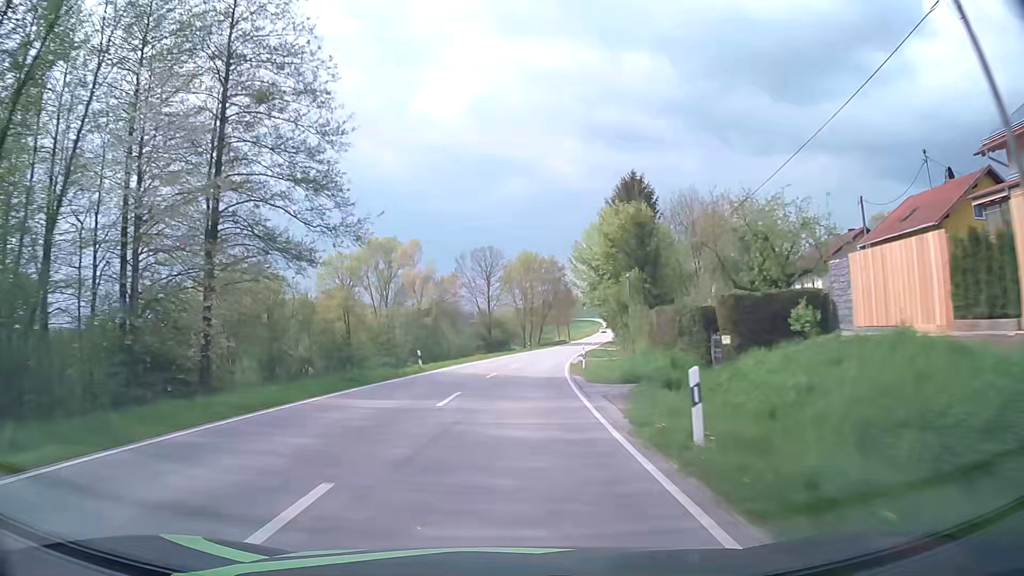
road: secondary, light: Day
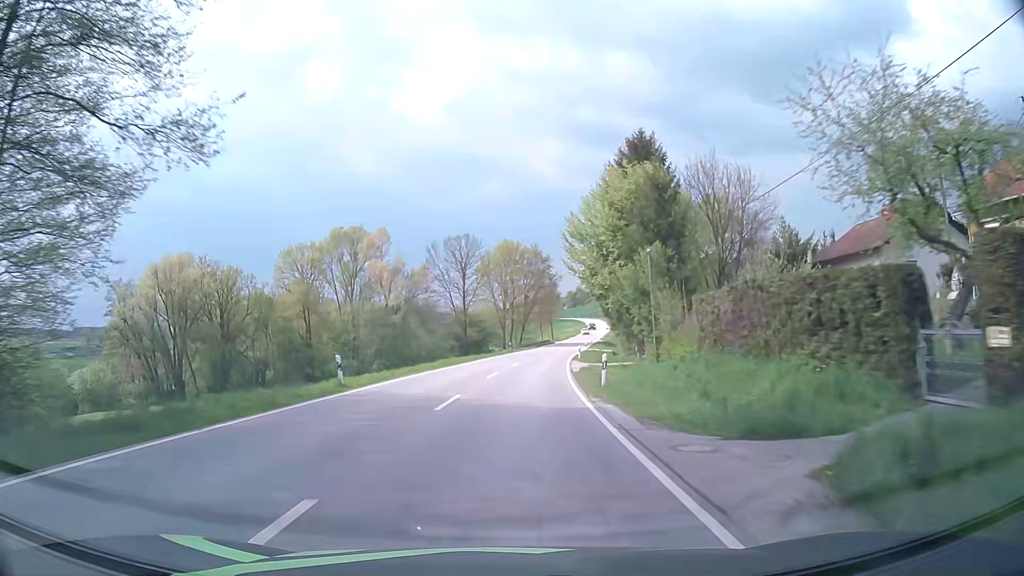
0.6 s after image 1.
(+0.2, +12.7) m; +2°
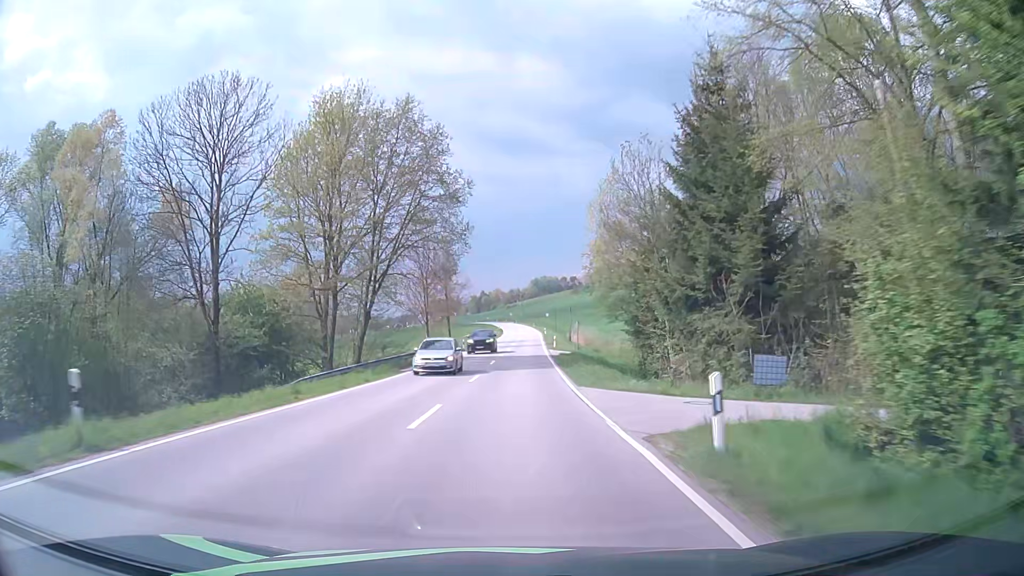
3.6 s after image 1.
(+4.8, +62.9) m; +9°
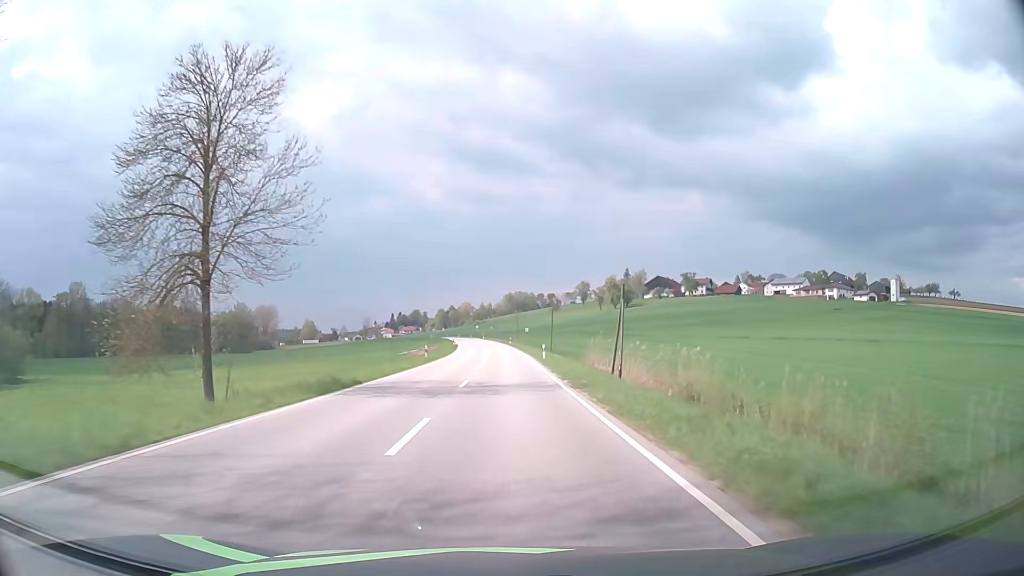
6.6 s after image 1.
(+1.7, +62.4) m; +2°
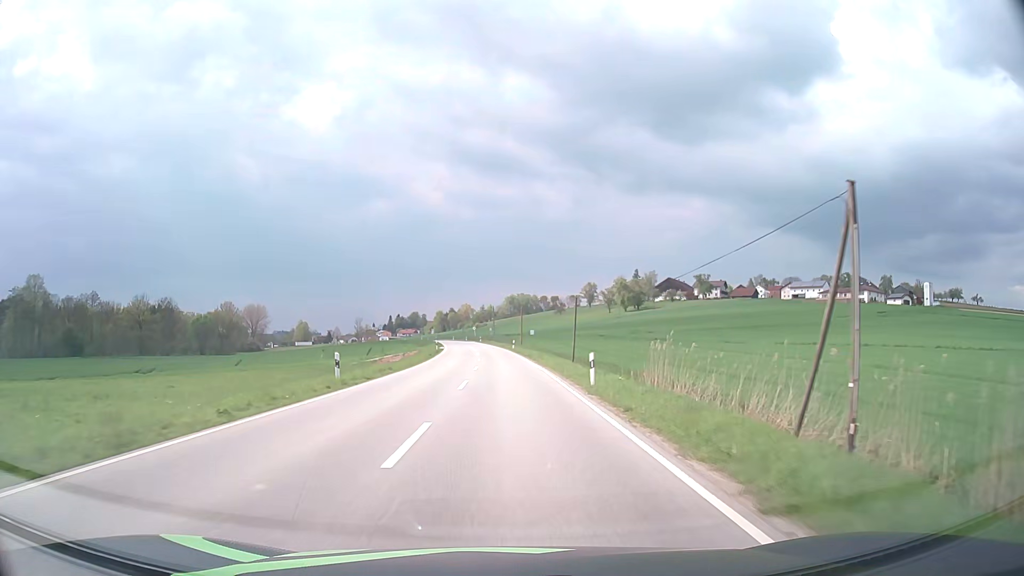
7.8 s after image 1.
(+0.1, +24.7) m; 0°
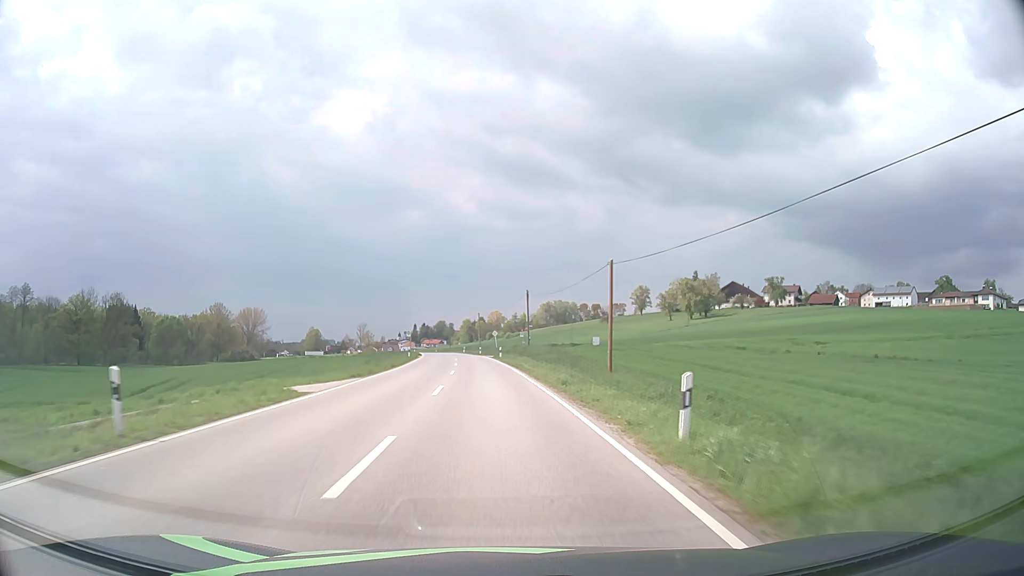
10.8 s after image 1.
(-0.8, +61.7) m; -3°
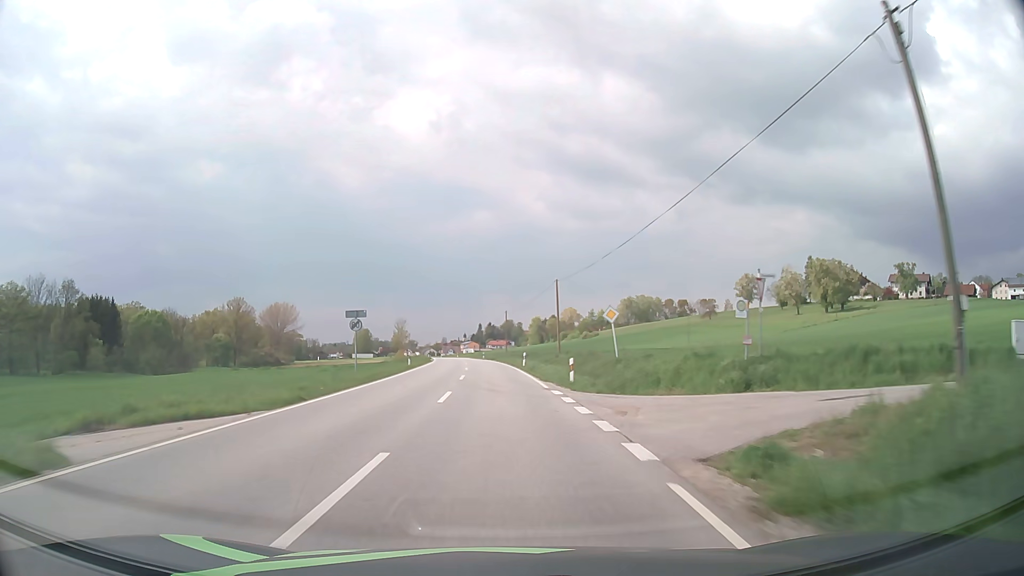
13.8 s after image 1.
(-2.9, +61.8) m; -6°
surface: asphalt
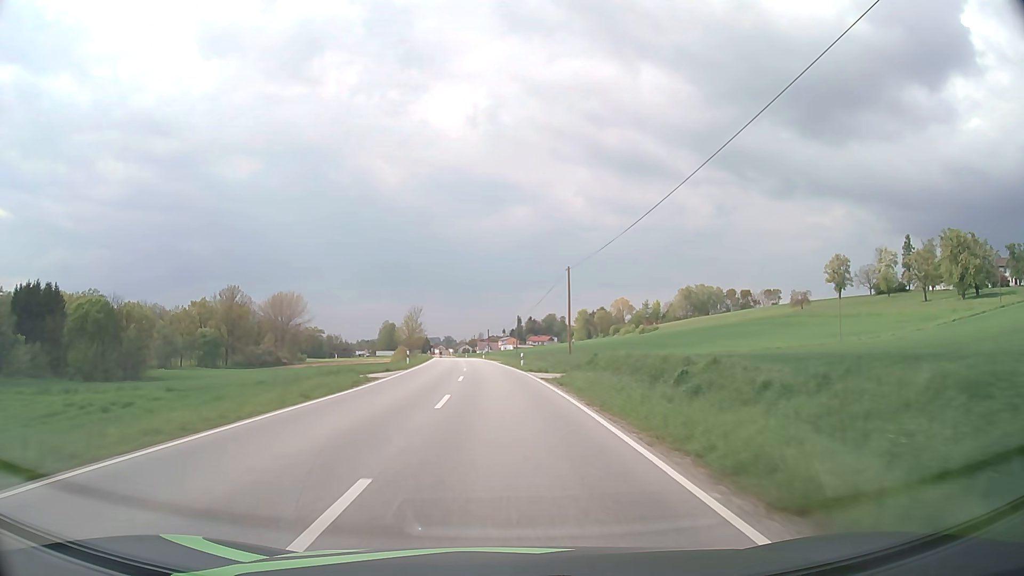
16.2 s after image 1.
(-1.4, +50.0) m; -3°
(0, +10) (0, +20) (-1, +30) (-1, +40) (-2, +50) (-2, +60) (-3, +70) (-4, +80) (-5, +90) (-6, +100) m
